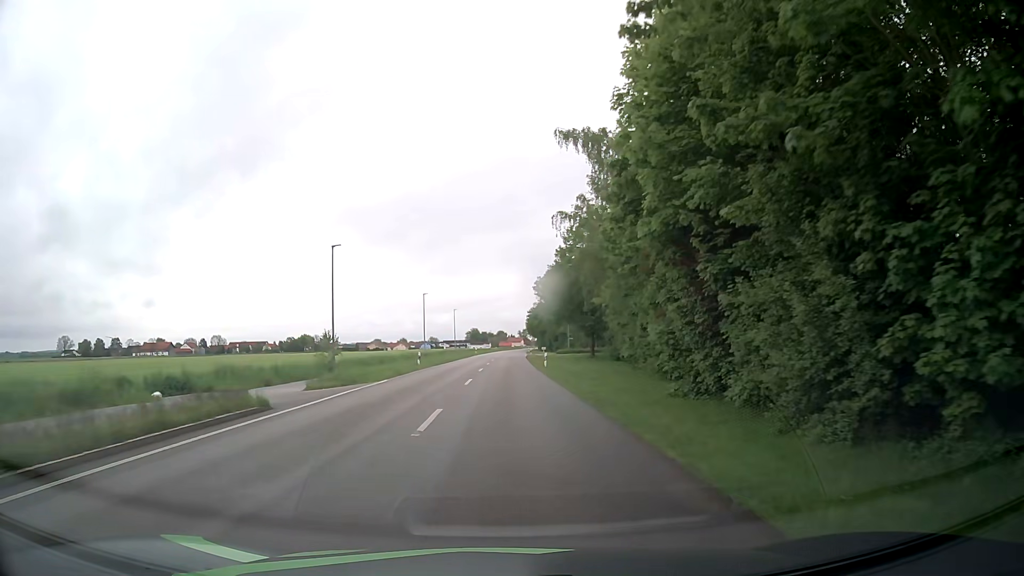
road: secondary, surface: asphalt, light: Day
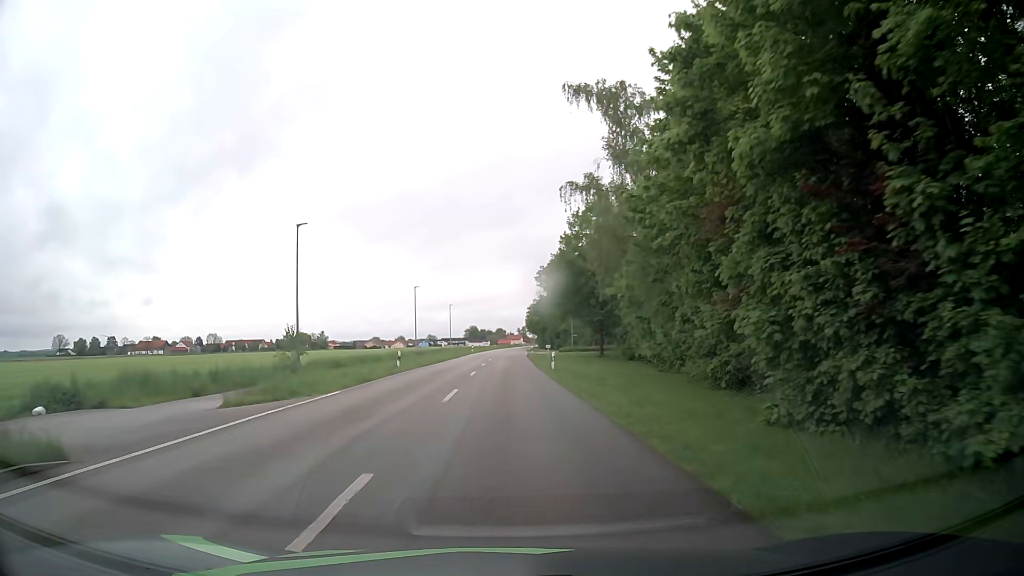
(0.0, +7.2) m; 0°
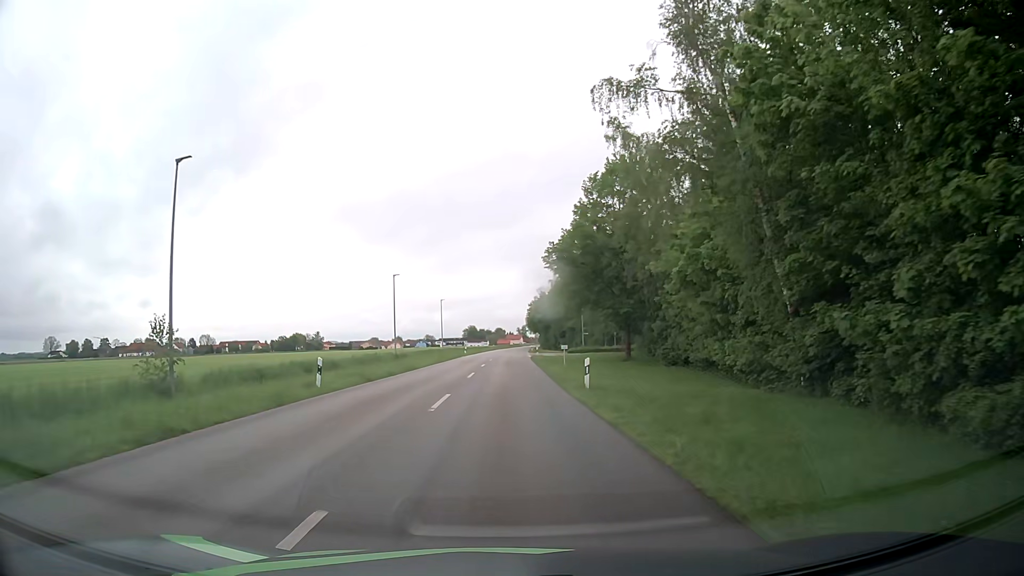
(+0.1, +14.2) m; 0°
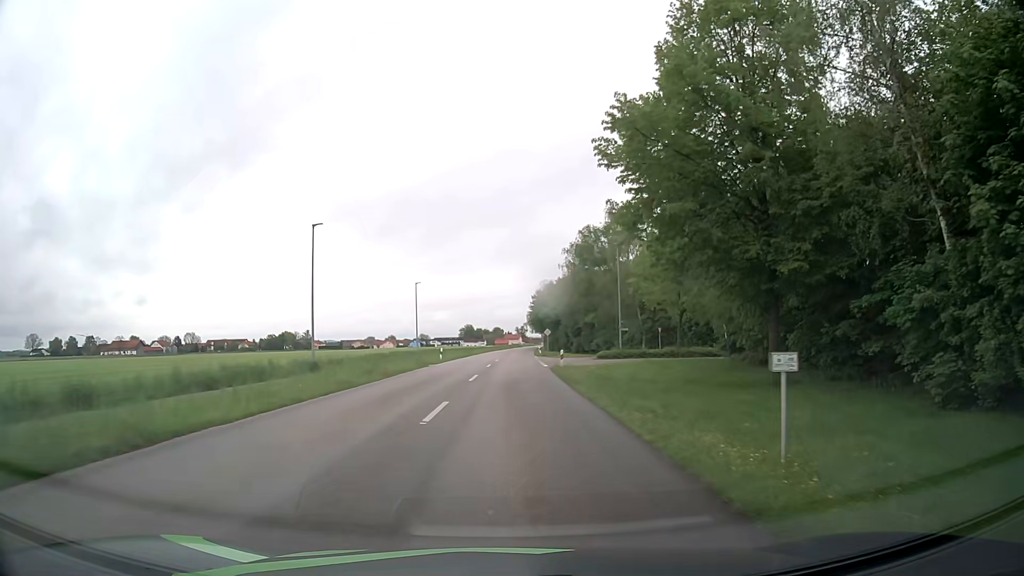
(-0.2, +27.4) m; 0°
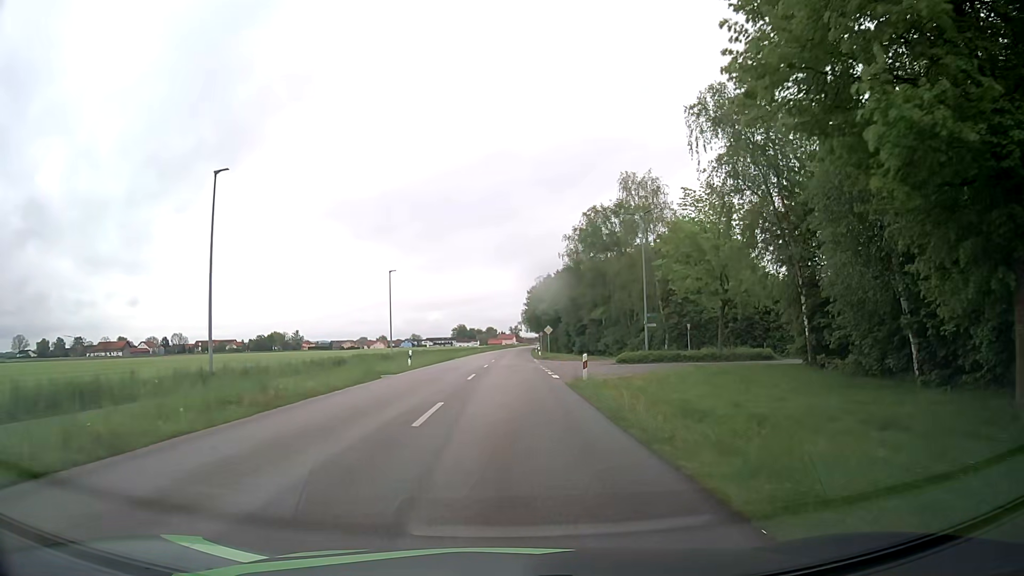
(+0.1, +12.6) m; +1°
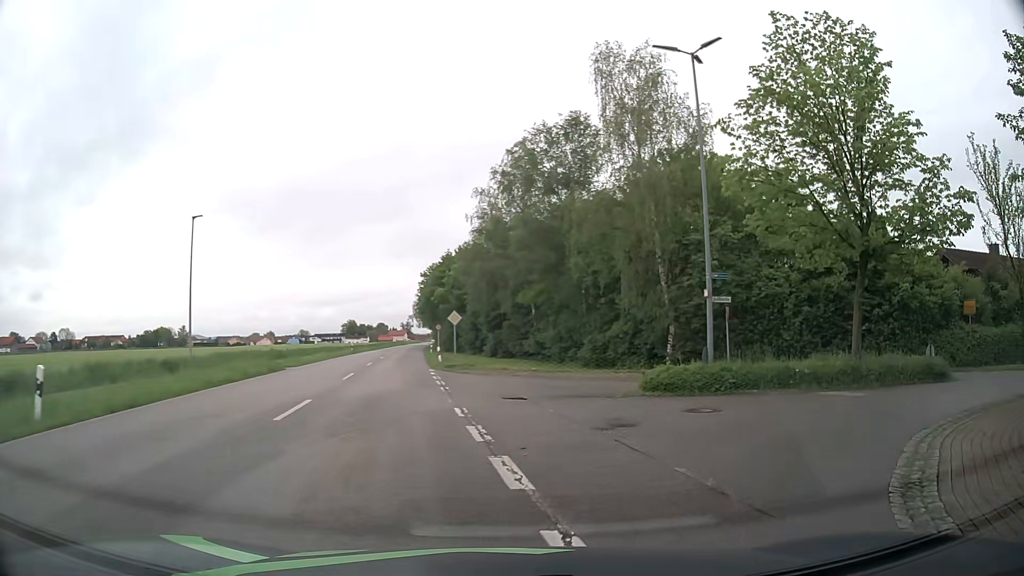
(+0.5, +25.1) m; +9°
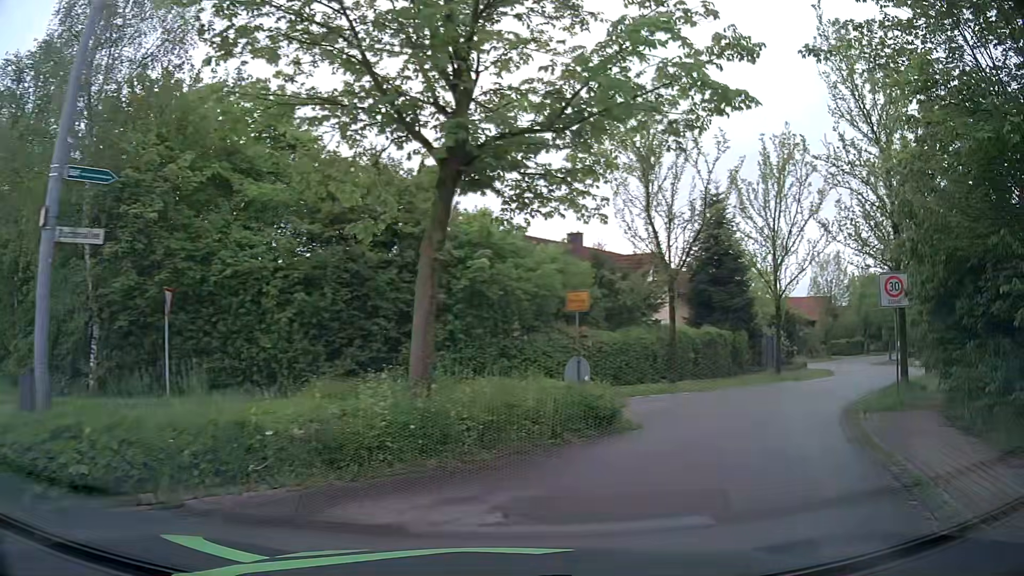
(+3.7, +10.7) m; +43°
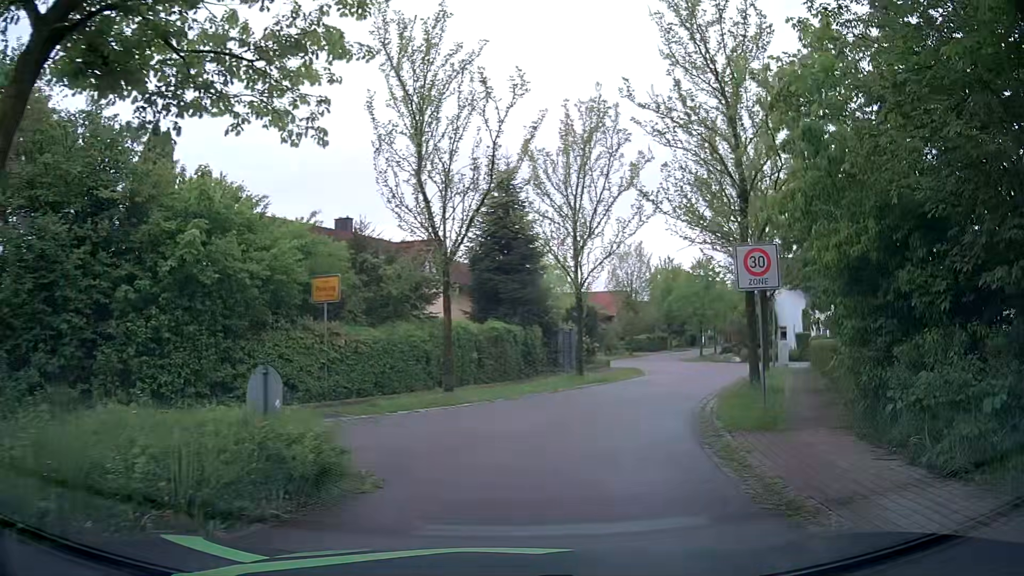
(+0.8, +4.5) m; +20°
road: residential
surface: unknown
(+1, +10) (+3, +20) (+7, +29) (+10, +38) (+10, +48) (+12, +58) (+16, +67) (+20, +76) (+24, +86) (+28, +95) m
